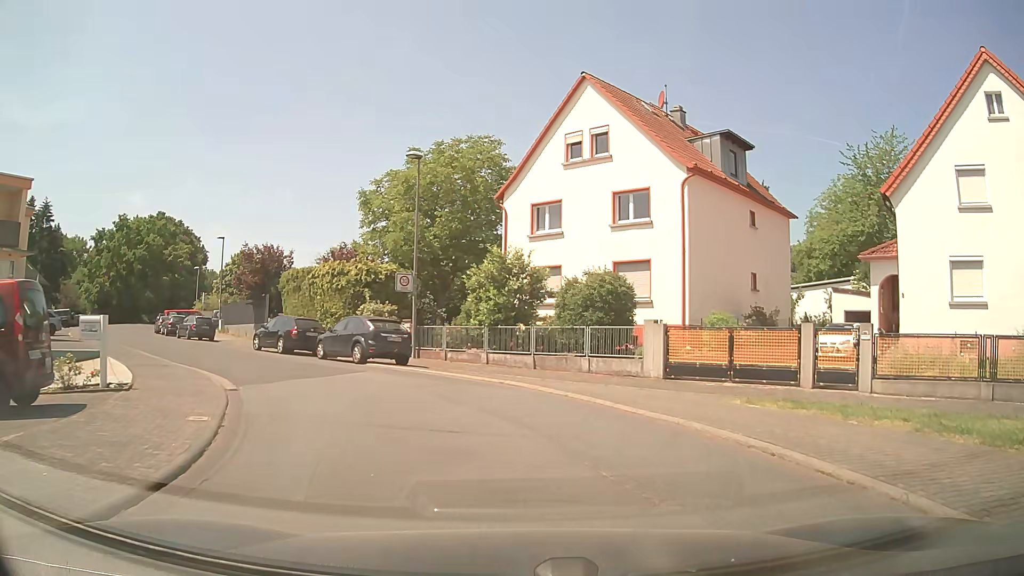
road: residential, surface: asphalt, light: Day
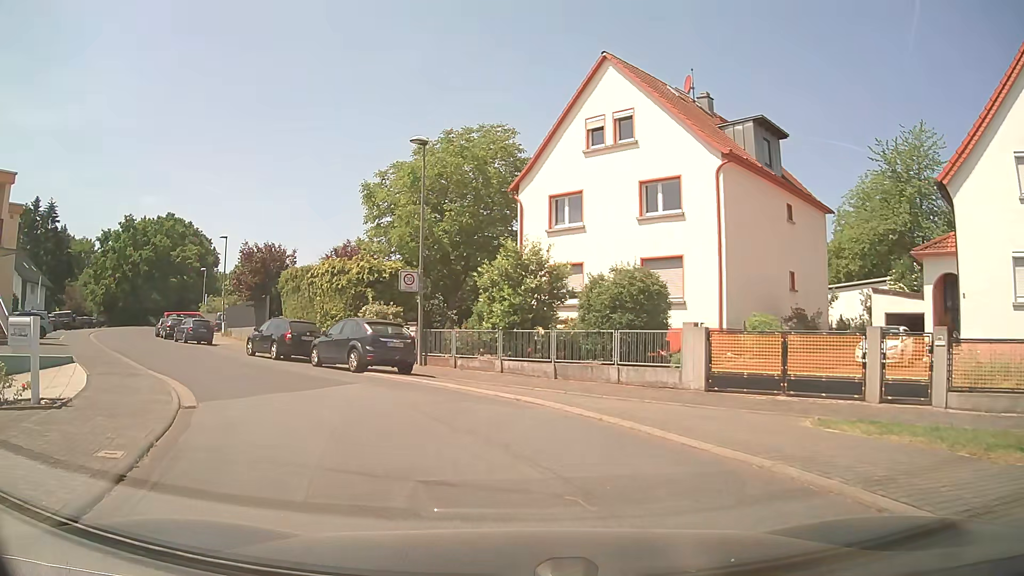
(0.0, +2.5) m; -3°
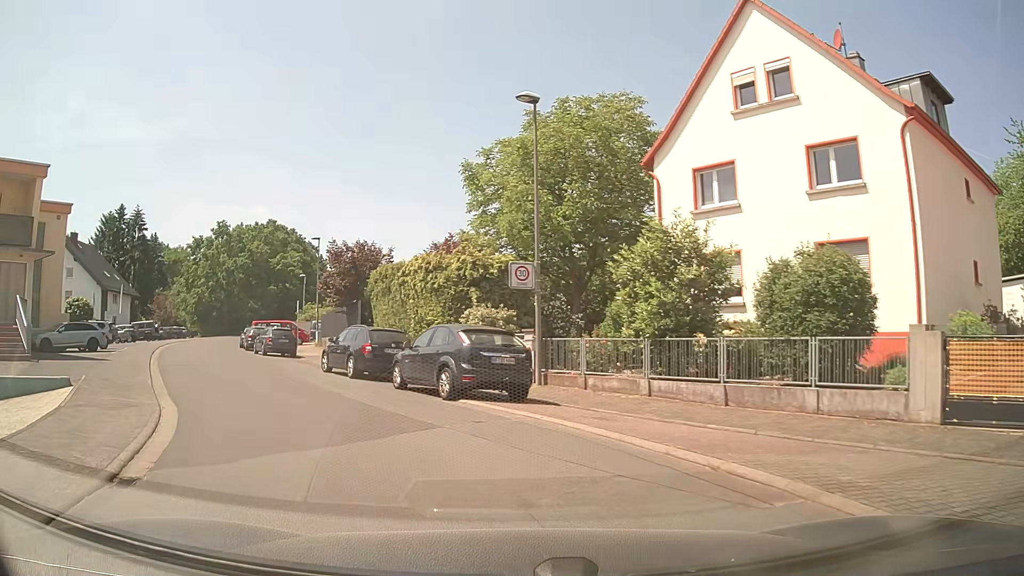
(-0.3, +5.2) m; -9°
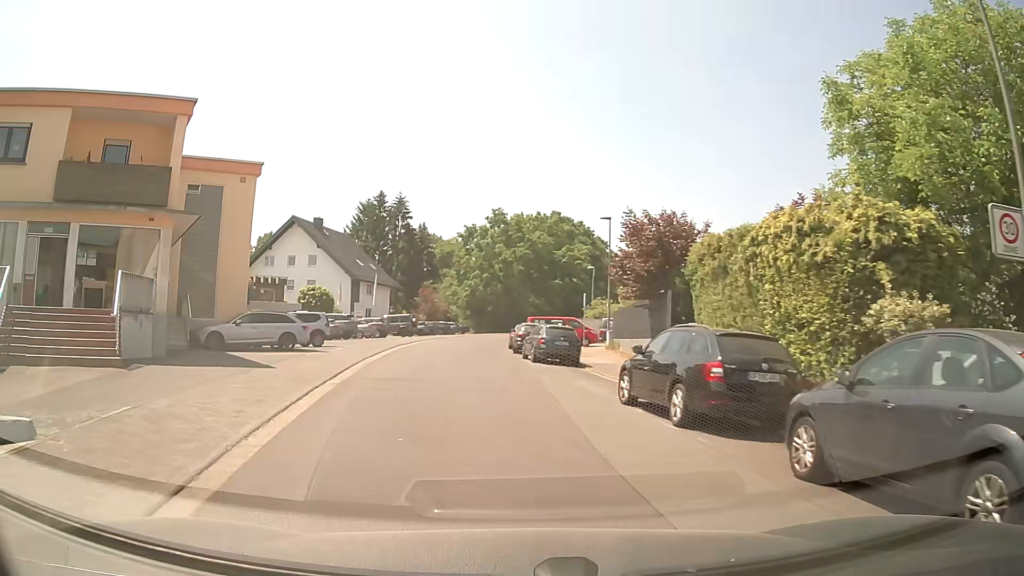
(-2.1, +9.1) m; -25°
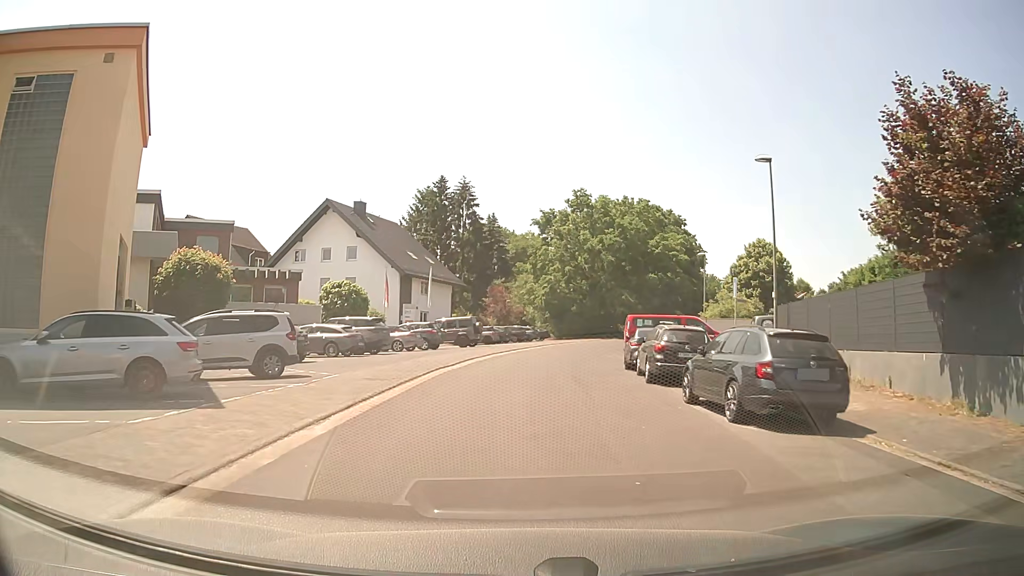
(-1.3, +15.3) m; -5°
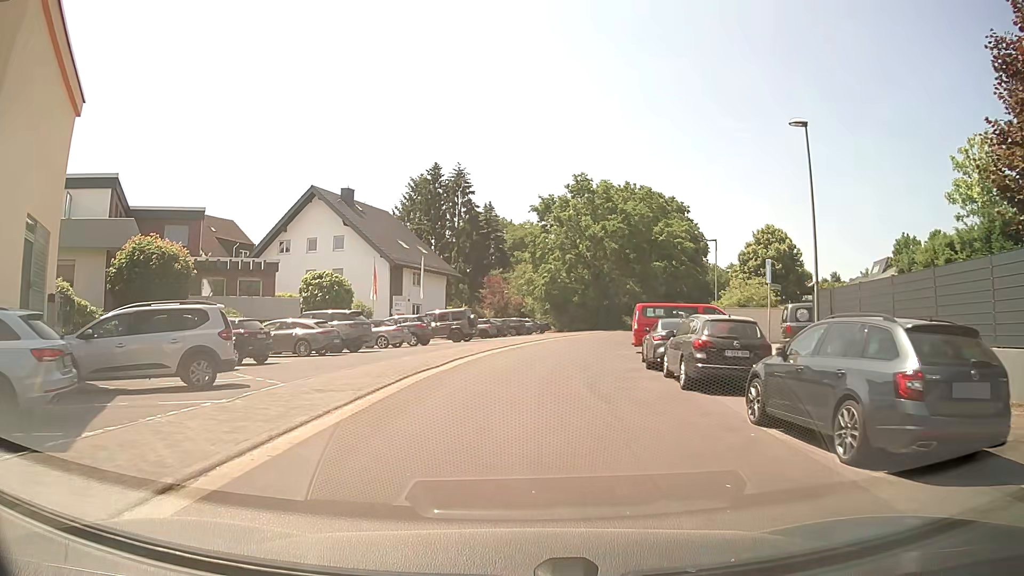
(0.0, +3.8) m; -1°
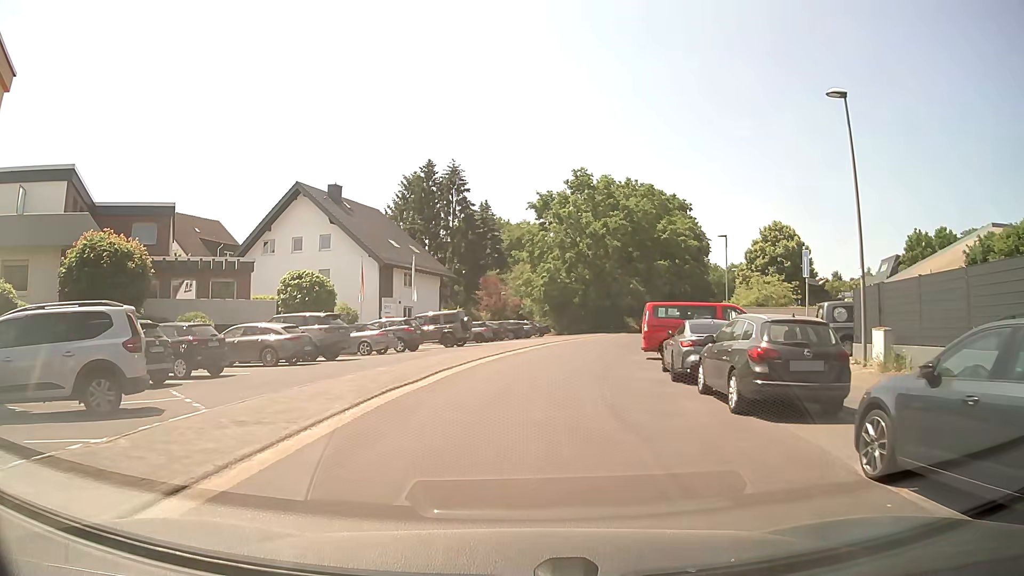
(0.0, +3.2) m; -1°
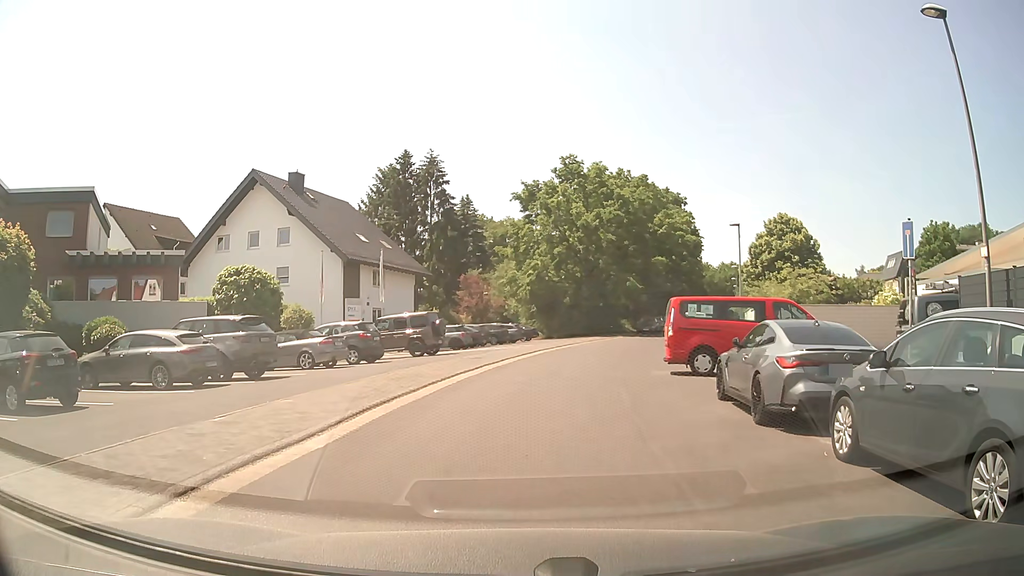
(+0.2, +5.9) m; +2°
